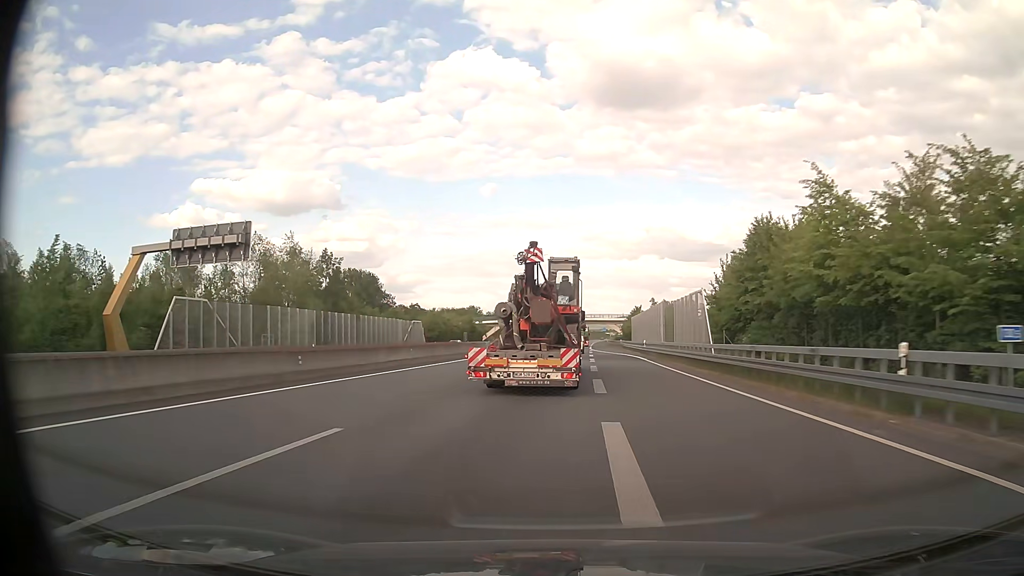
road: motorway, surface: asphalt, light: Day
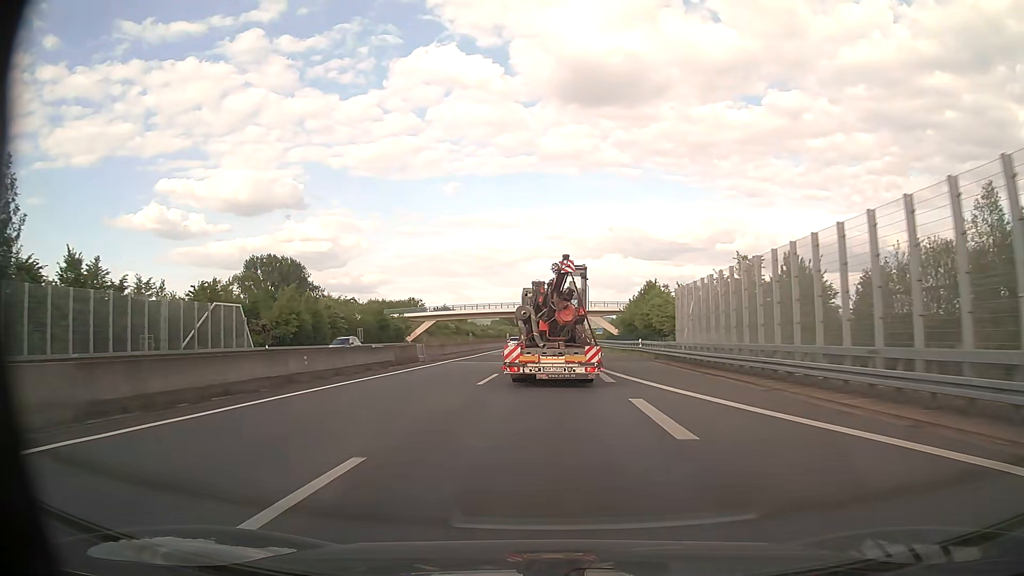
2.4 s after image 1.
(+1.8, +56.9) m; +3°
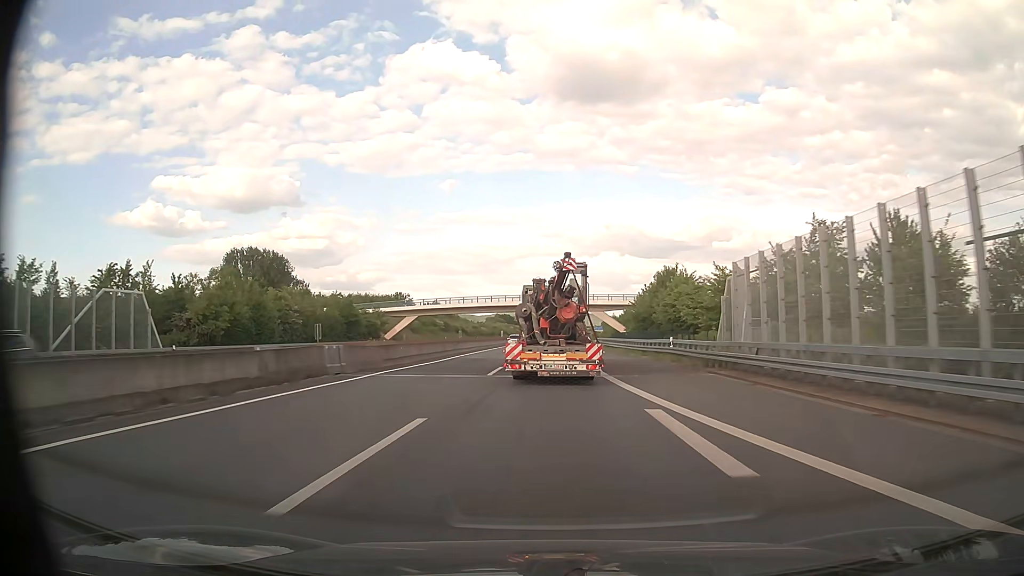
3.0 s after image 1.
(0.0, +14.7) m; 0°
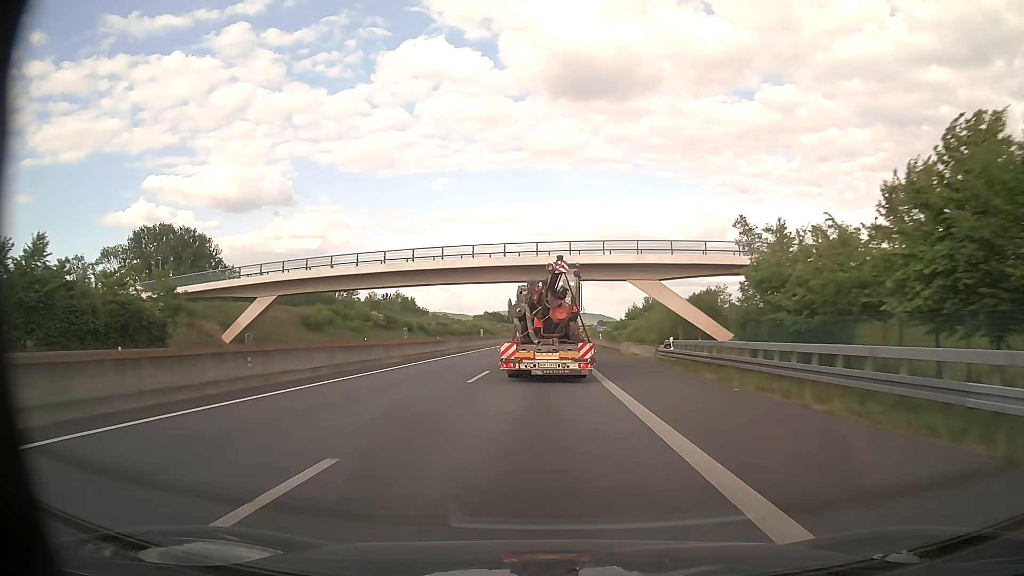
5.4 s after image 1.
(+0.6, +58.6) m; +1°
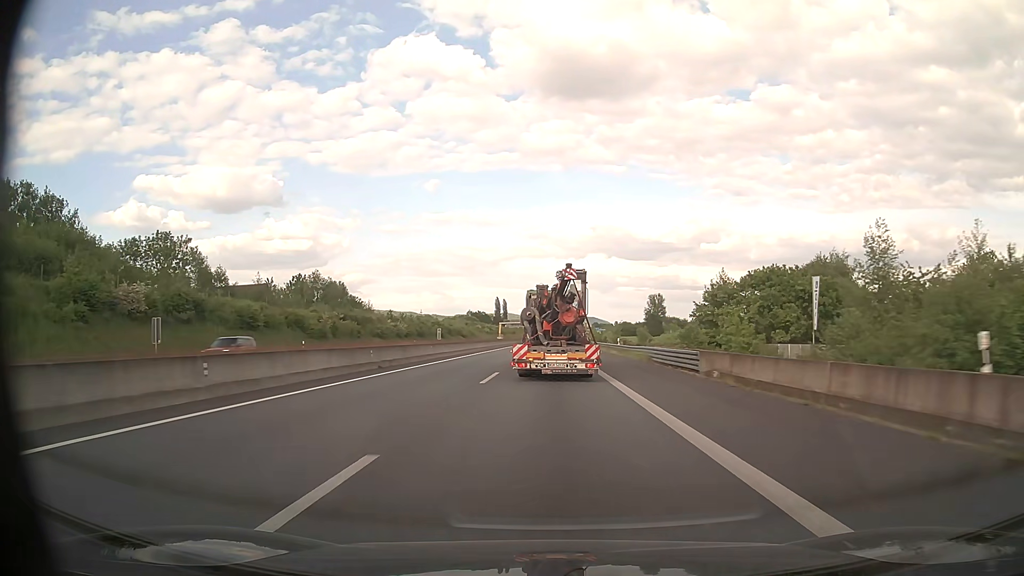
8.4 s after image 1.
(+0.1, +72.2) m; +1°
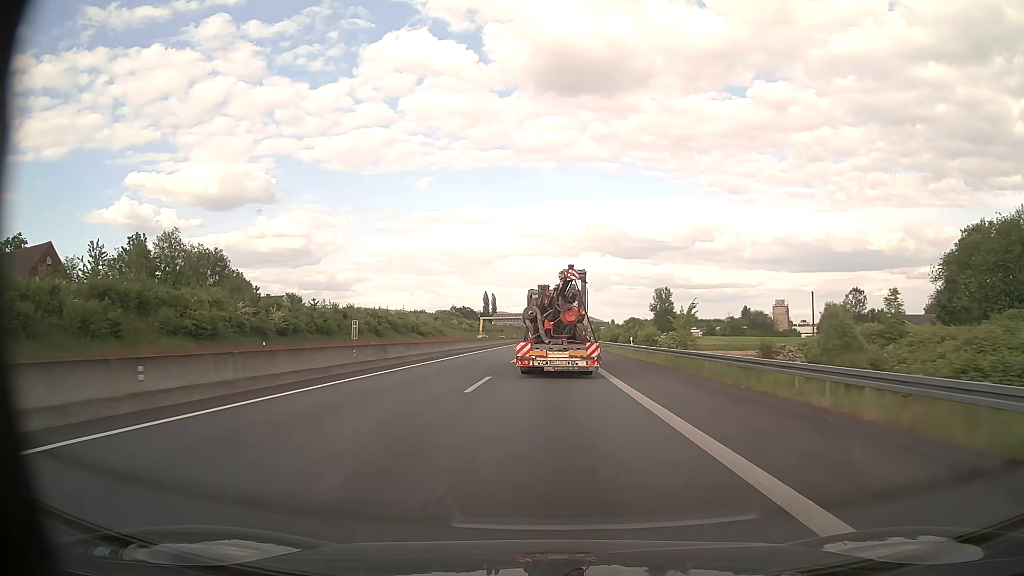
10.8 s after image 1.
(+0.2, +58.4) m; 0°
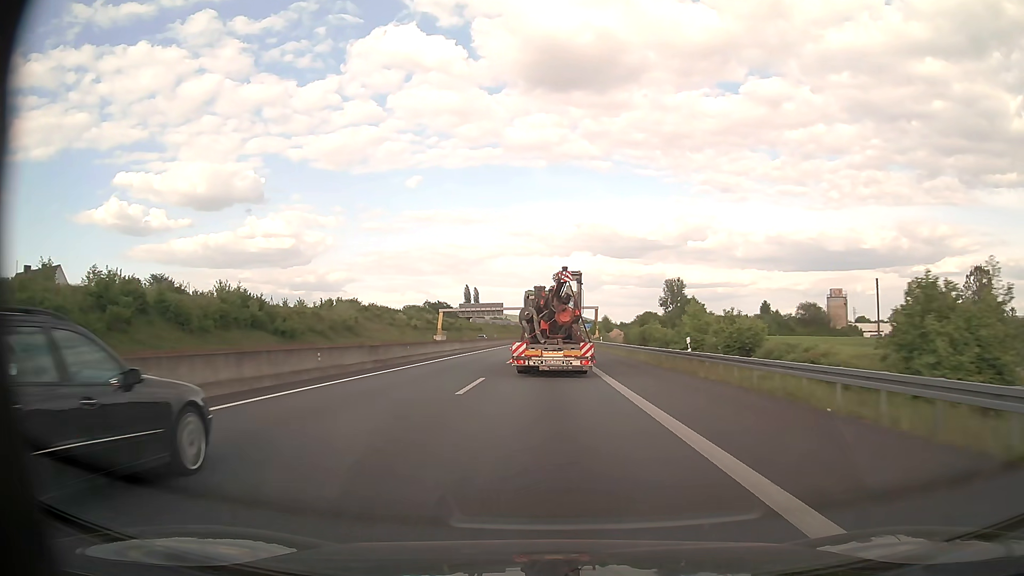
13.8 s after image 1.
(+0.6, +73.4) m; +1°
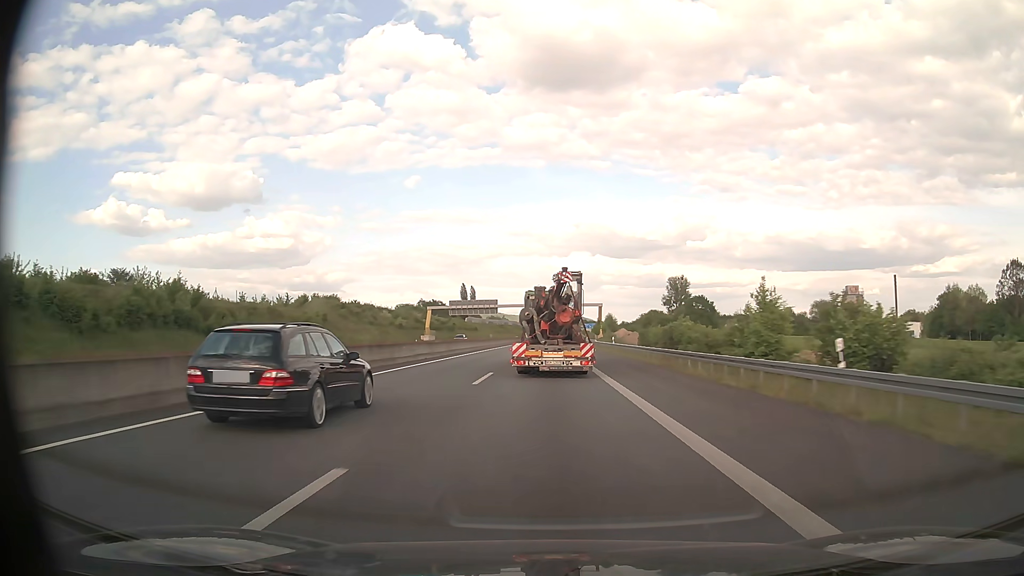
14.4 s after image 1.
(0.0, +14.8) m; 0°
(0, +10) (0, +20) (0, +30) (0, +40) (0, +50) (0, +60) (0, +70) (+1, +80) (+1, +90) (+1, +100) m
